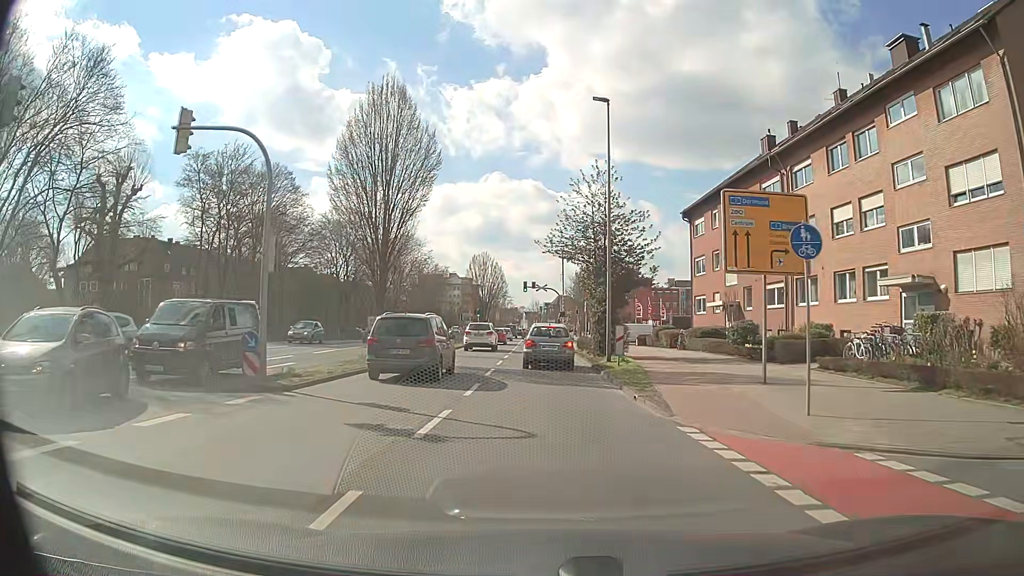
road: secondary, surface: asphalt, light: Day
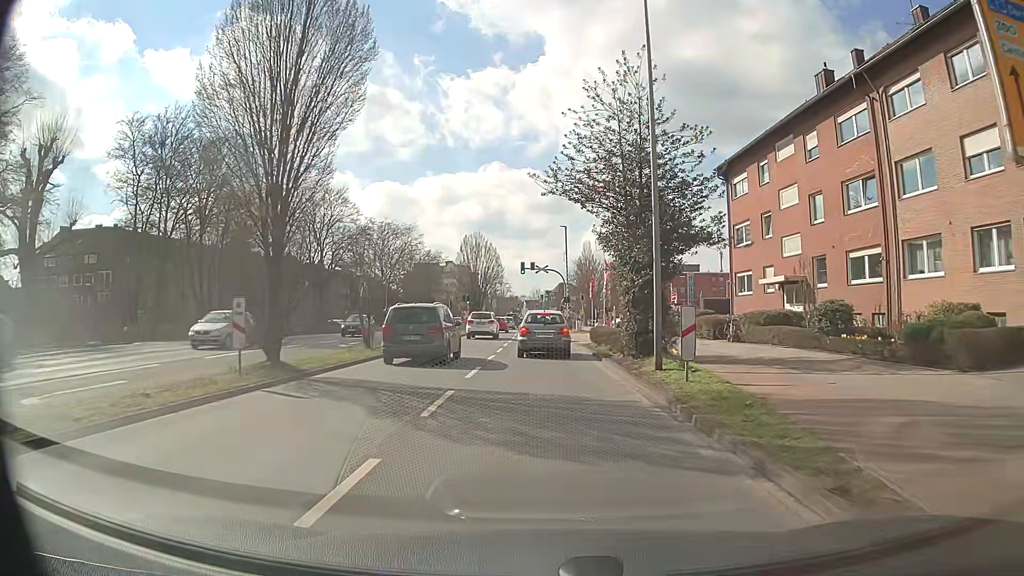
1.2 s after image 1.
(+0.1, +10.7) m; 0°
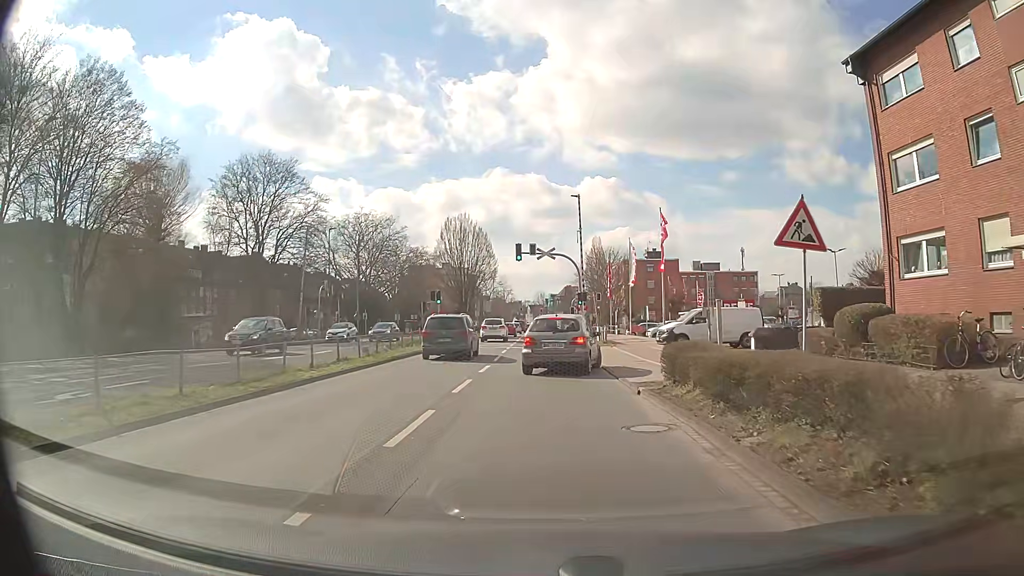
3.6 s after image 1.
(0.0, +18.9) m; -1°
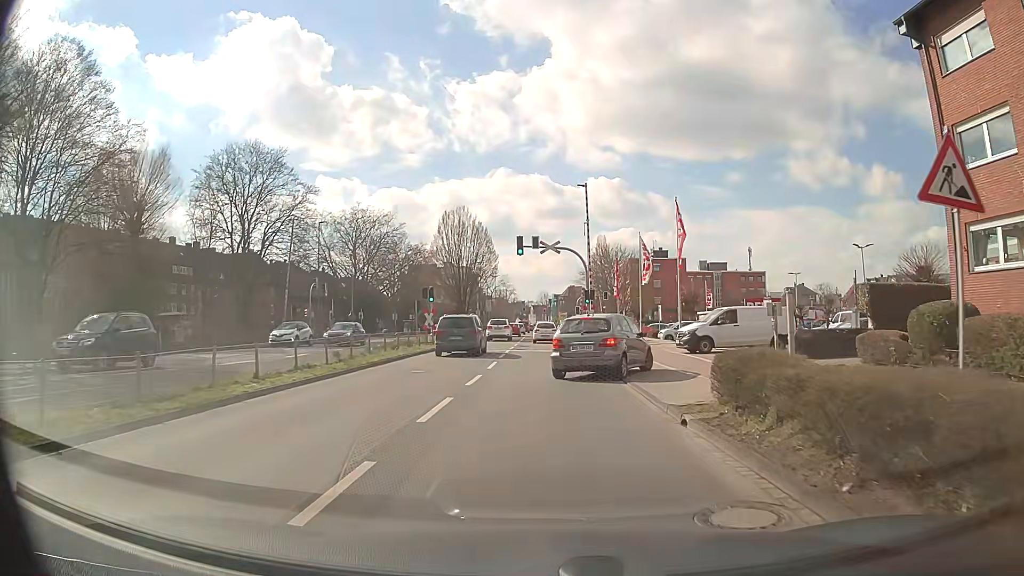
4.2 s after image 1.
(0.0, +4.0) m; +1°
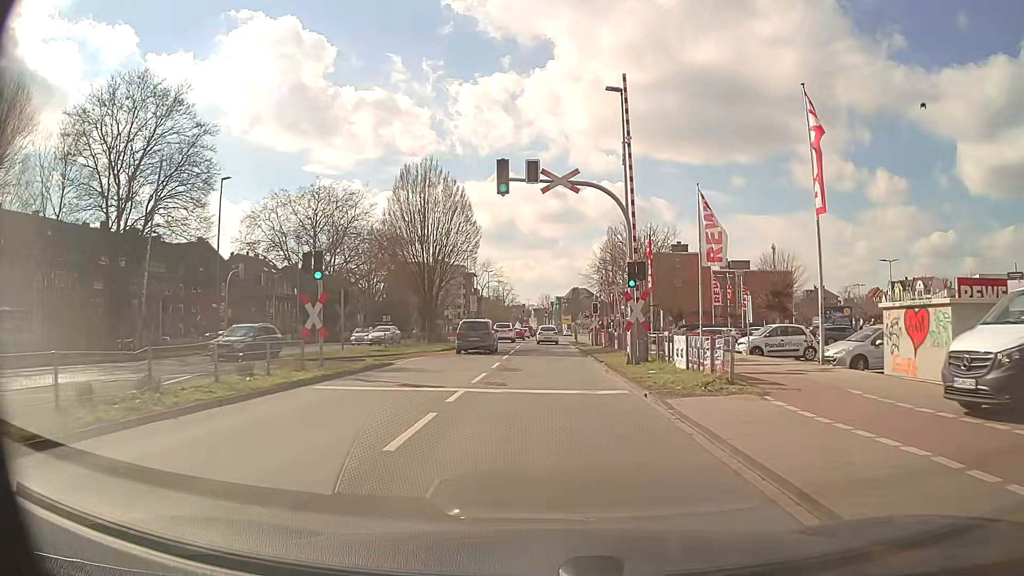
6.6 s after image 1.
(-0.2, +20.0) m; -1°
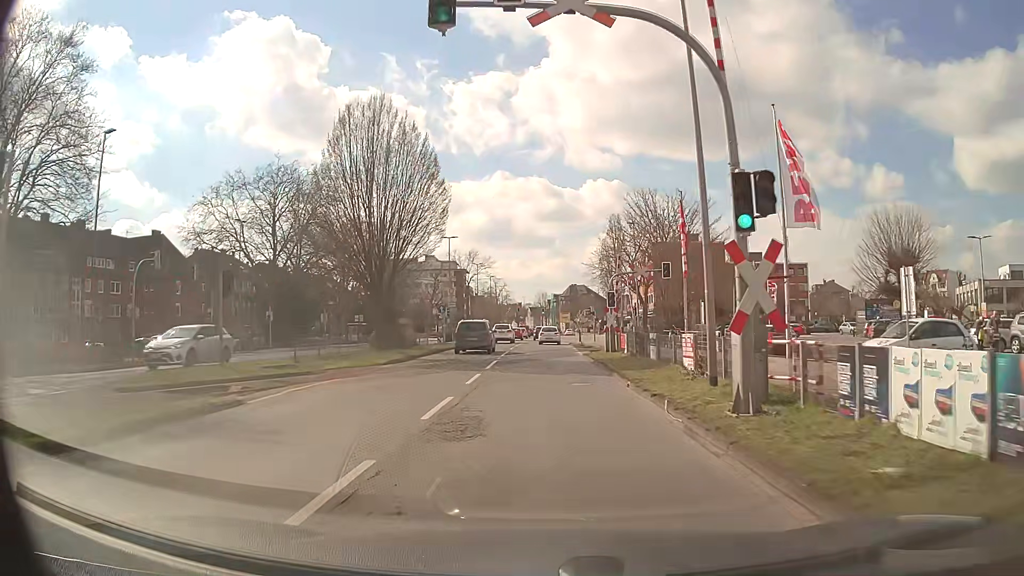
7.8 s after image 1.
(+0.1, +12.5) m; 0°
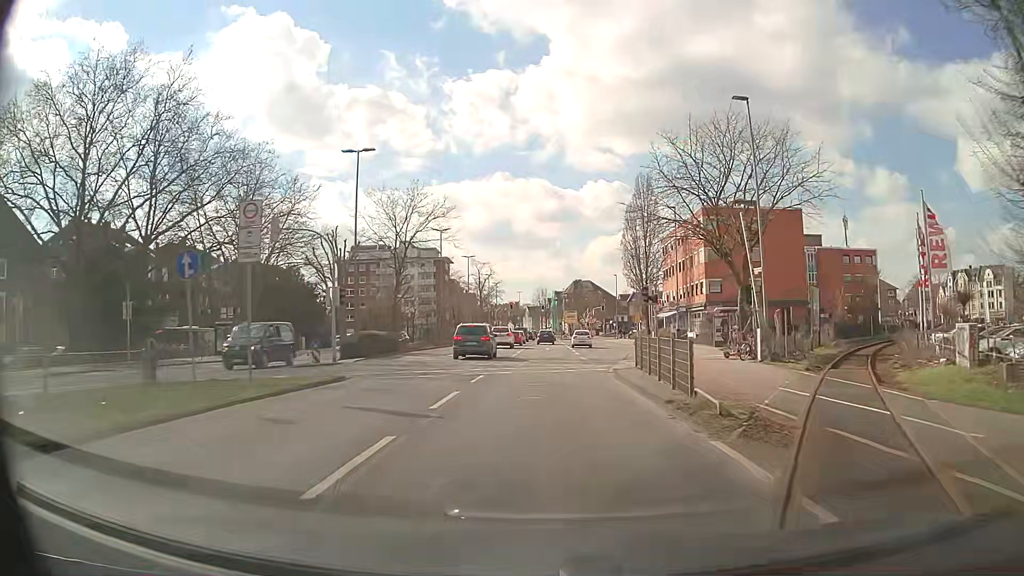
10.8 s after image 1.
(-0.1, +34.7) m; 0°
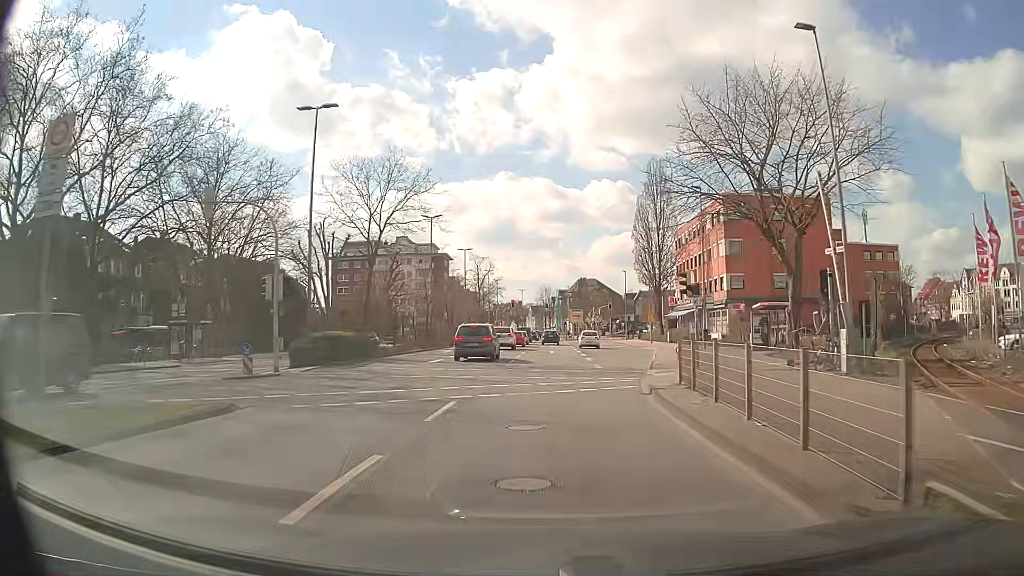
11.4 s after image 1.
(0.0, +7.2) m; 0°
